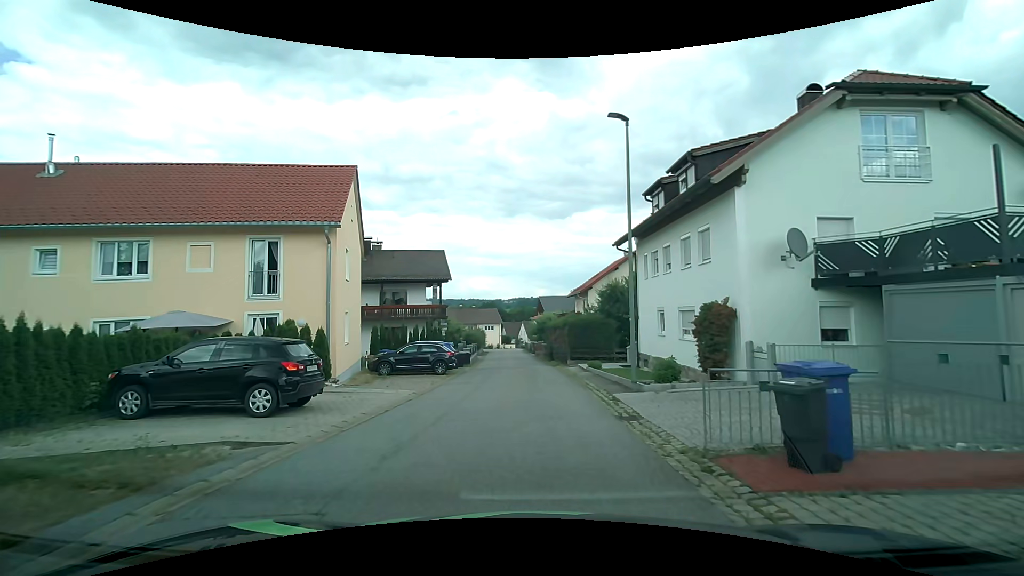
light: Day
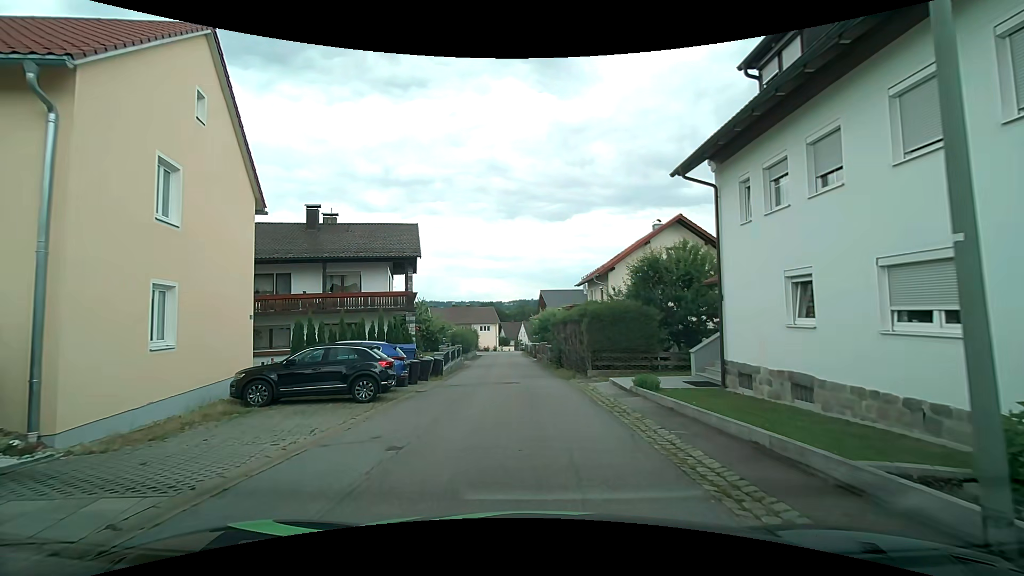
(0.0, +11.1) m; +1°
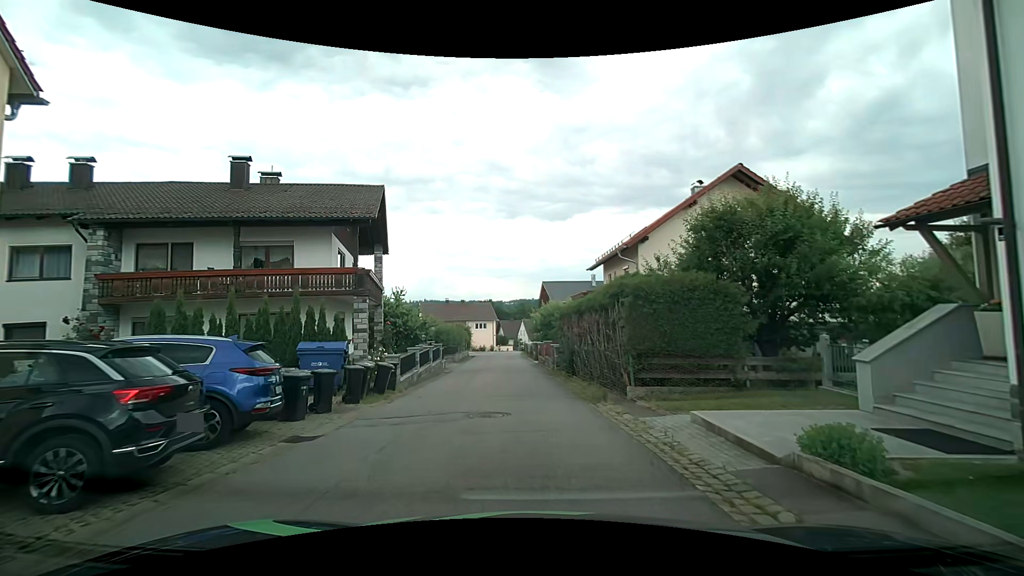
(-0.2, +8.5) m; -2°
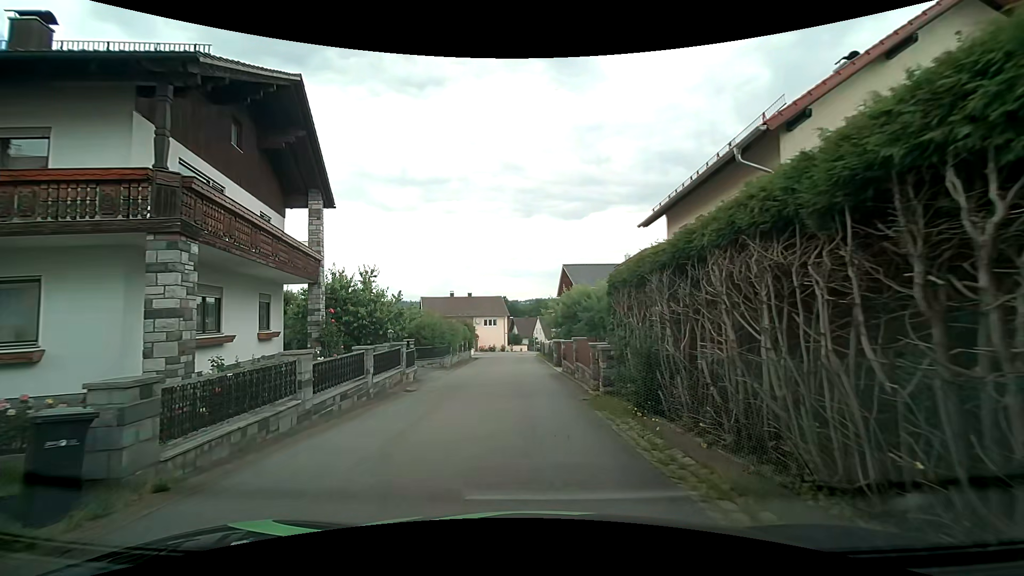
(0.0, +11.7) m; -2°
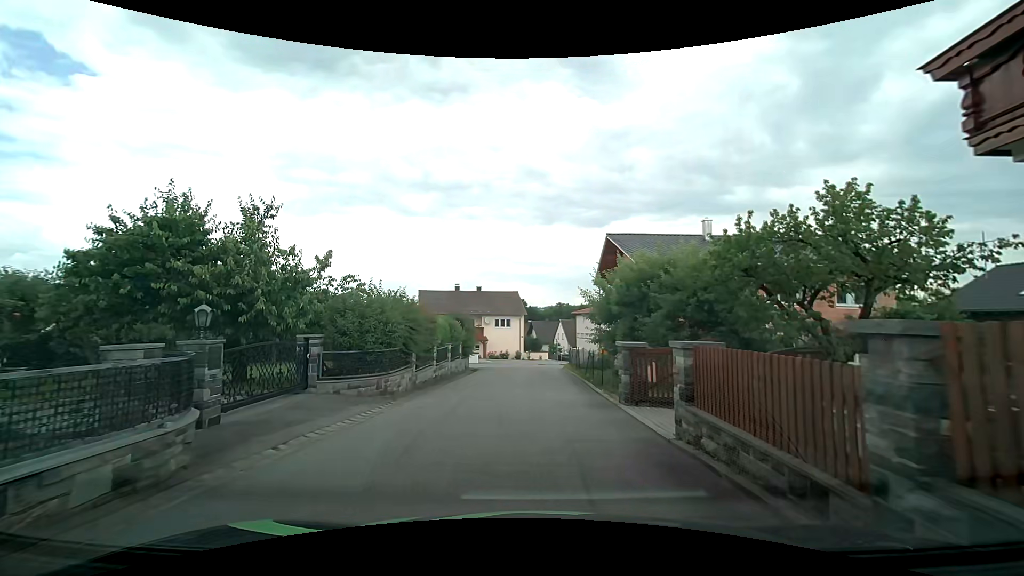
(0.0, +15.0) m; -1°
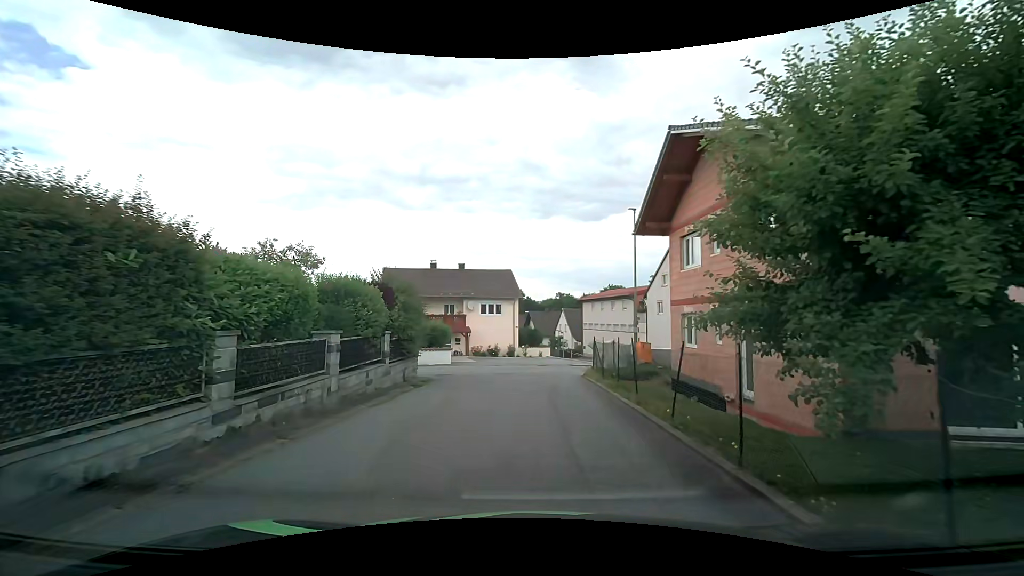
(+0.2, +14.4) m; +1°
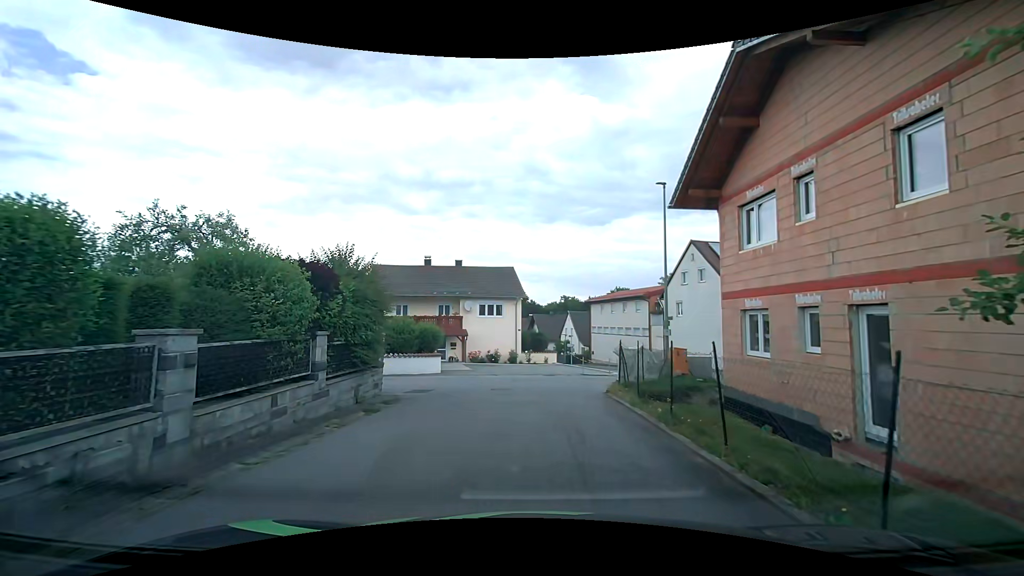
(-0.1, +4.9) m; -1°
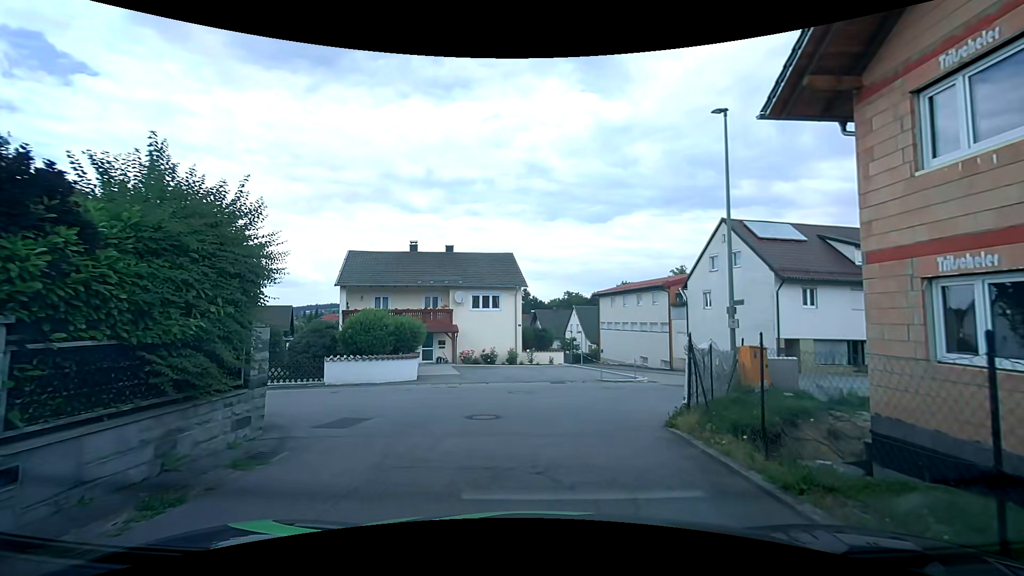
(0.0, +6.2) m; +1°
